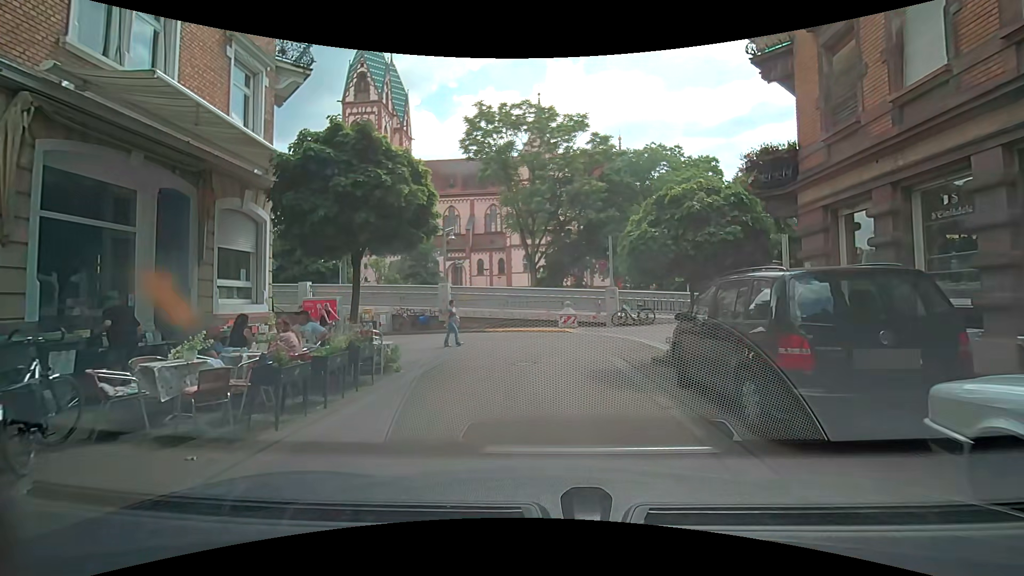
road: residential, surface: asphalt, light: Day
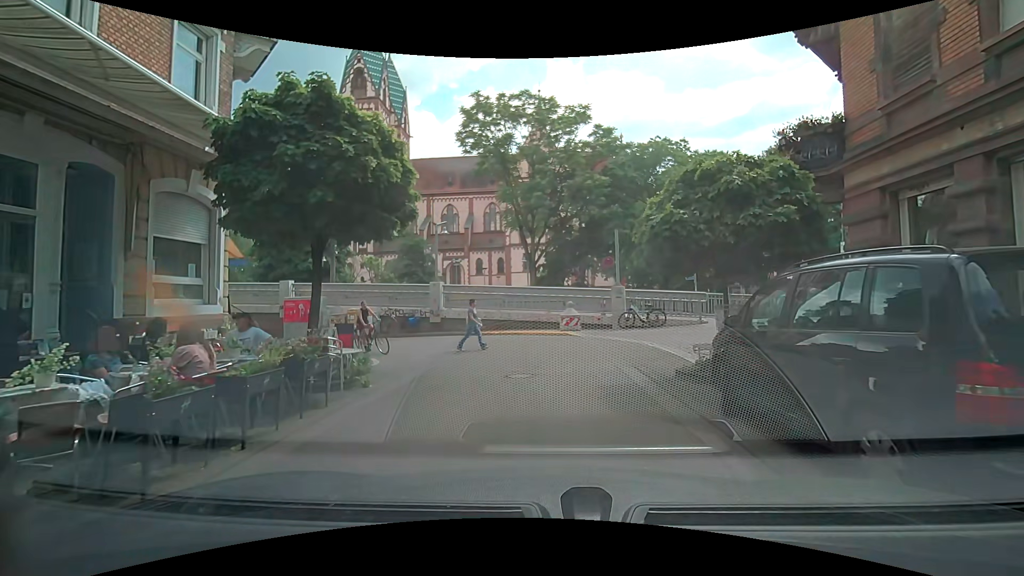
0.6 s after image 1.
(0.0, +1.9) m; +1°
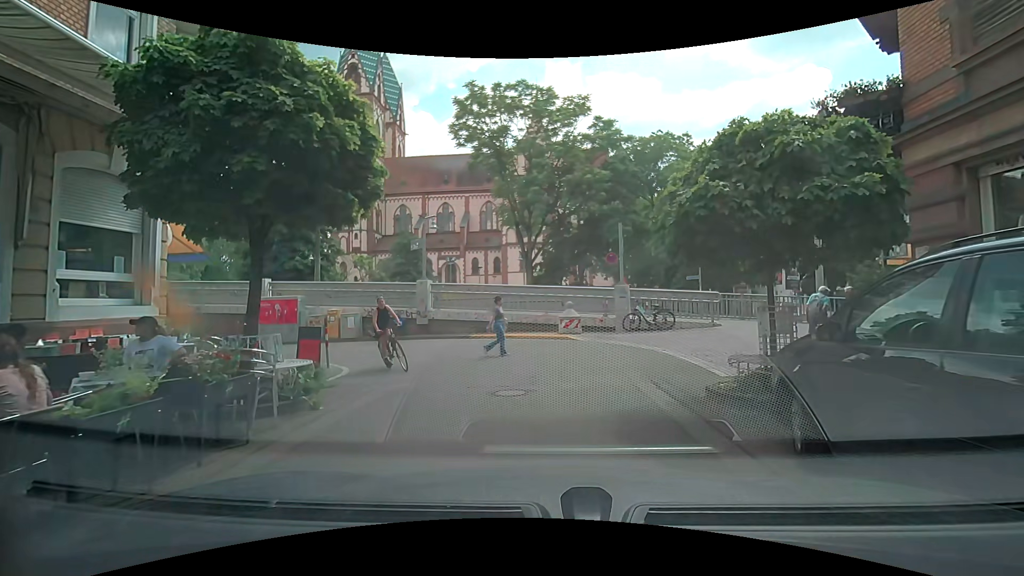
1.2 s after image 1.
(0.0, +1.8) m; -1°
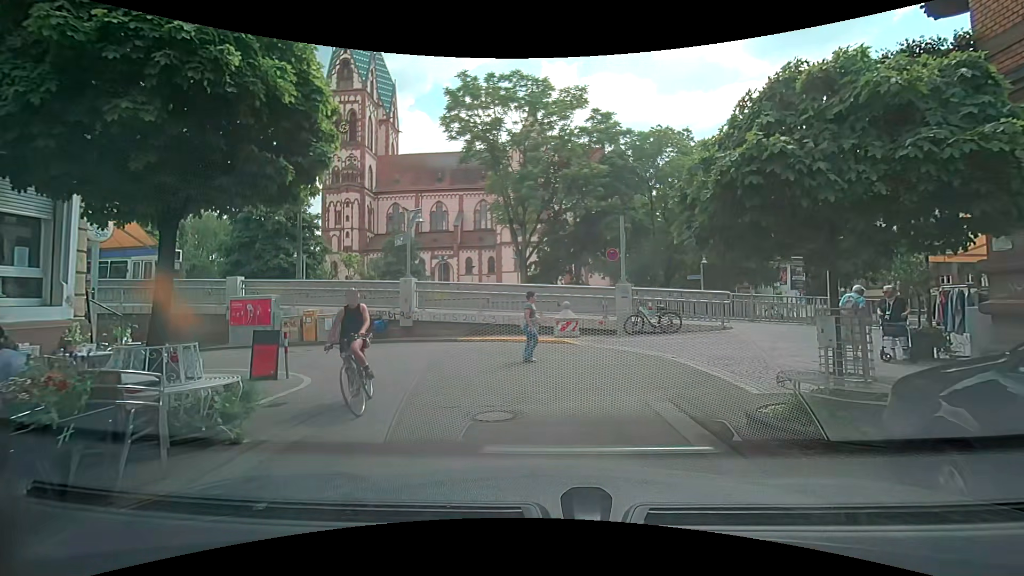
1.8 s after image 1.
(0.0, +1.6) m; -2°
